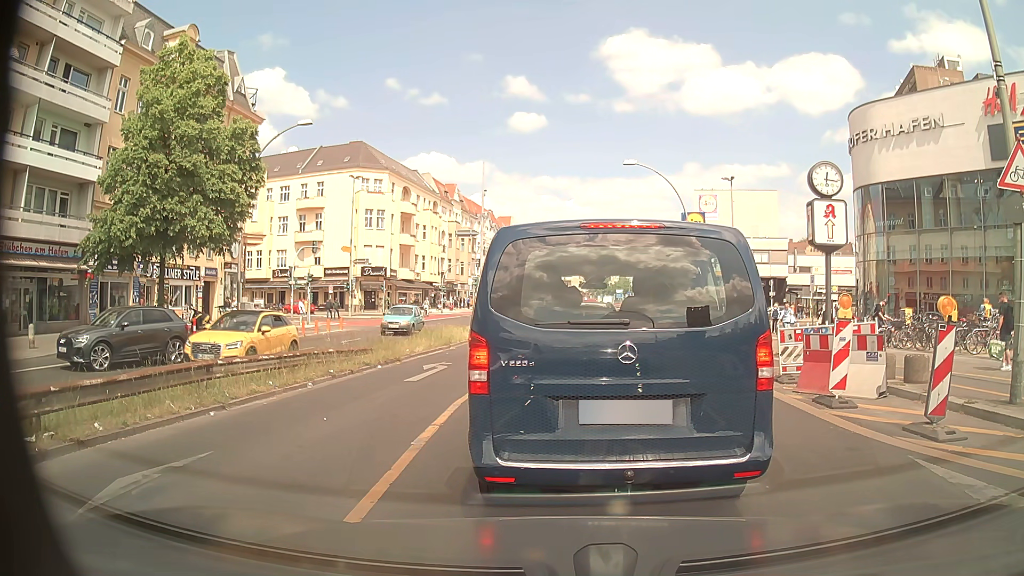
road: primary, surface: asphalt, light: Day
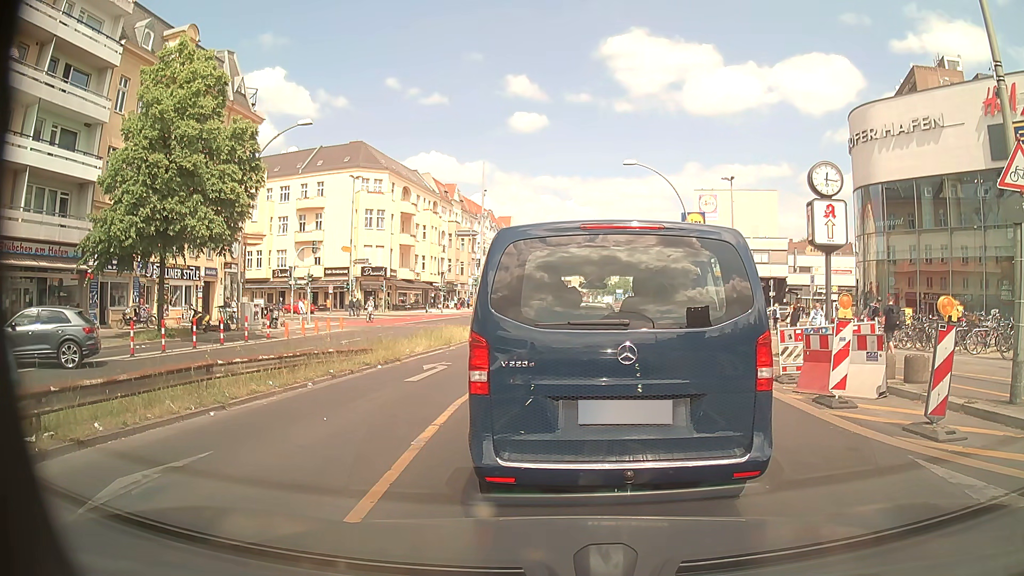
(0.0, 0.0) m; 0°
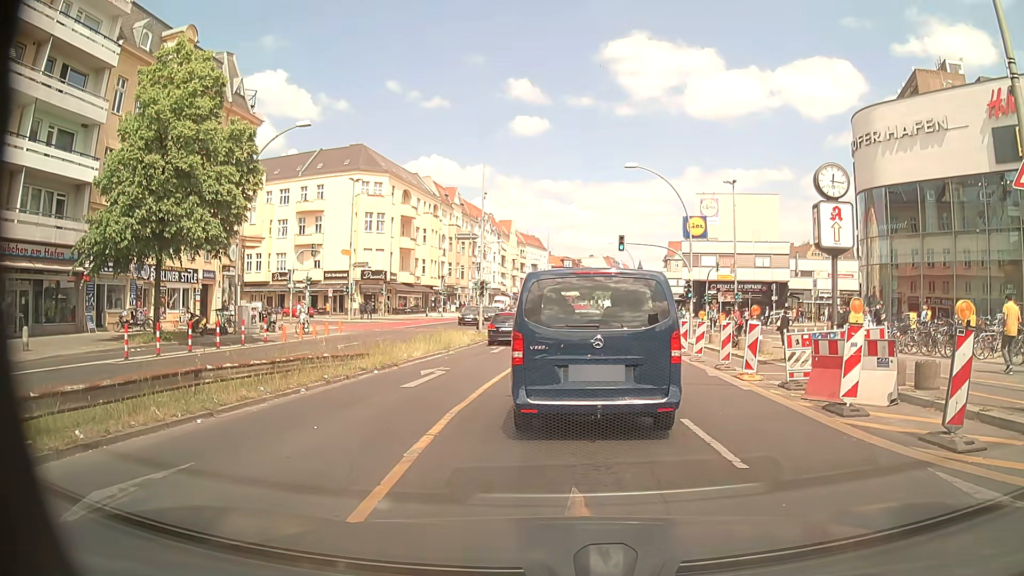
(0.0, +0.4) m; 0°
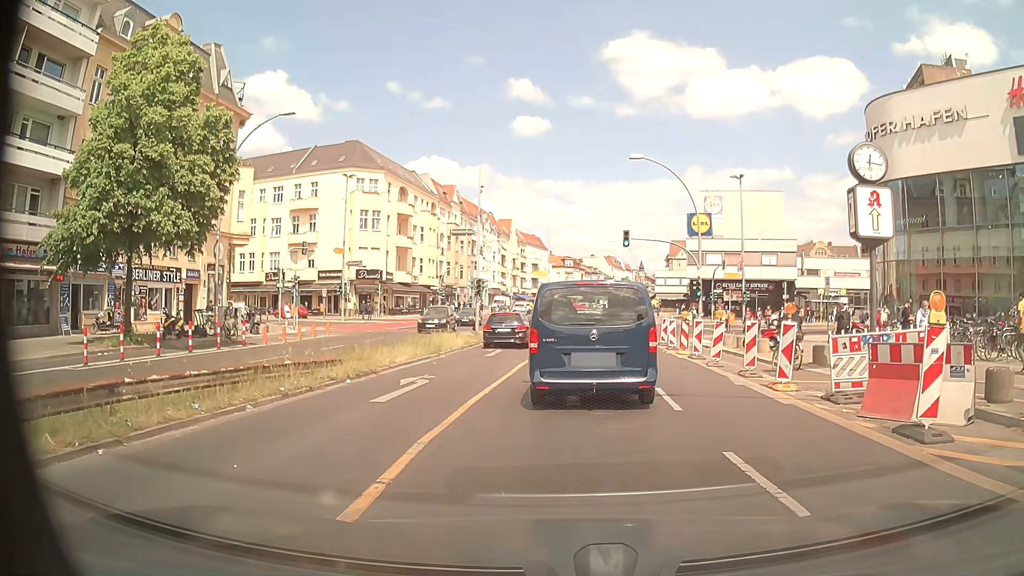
(0.0, +2.5) m; -1°
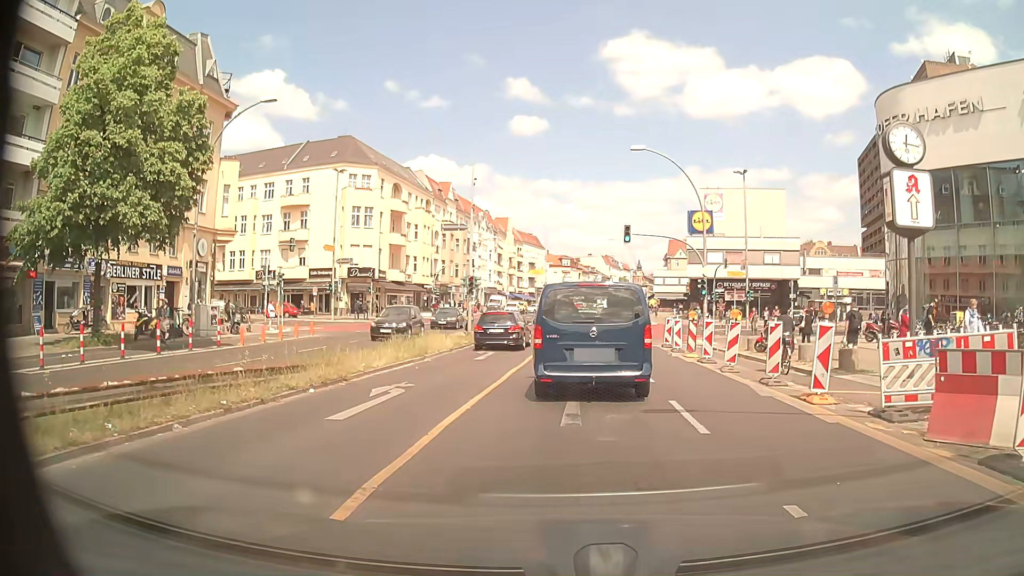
(0.0, +2.1) m; +2°
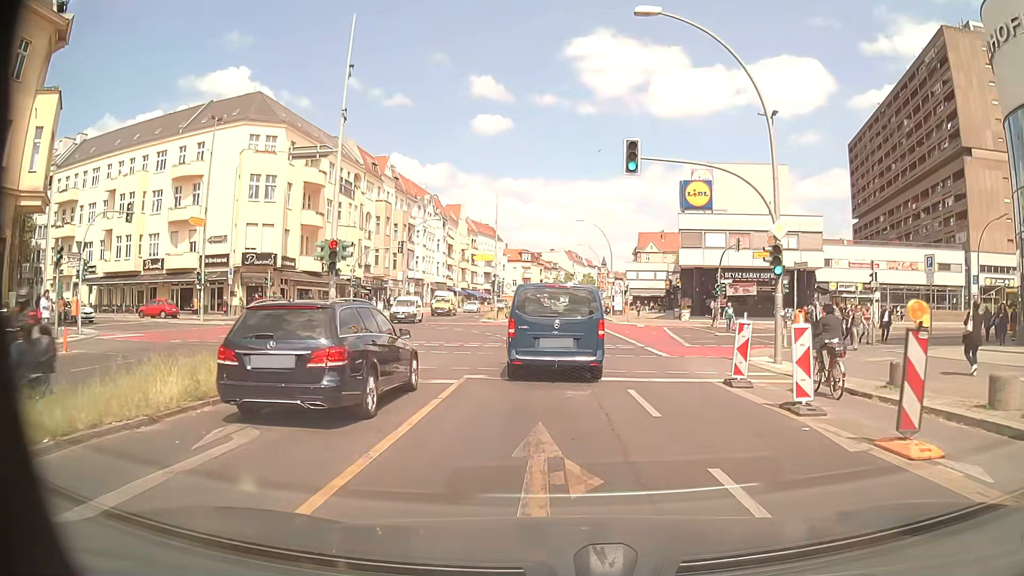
(+0.3, +17.3) m; +2°
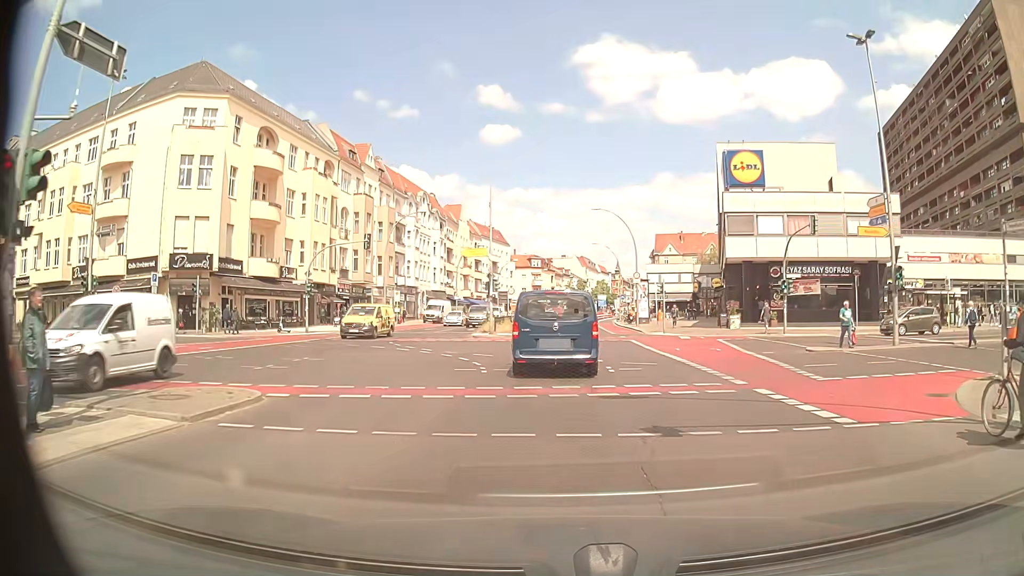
(-0.1, +12.9) m; -2°
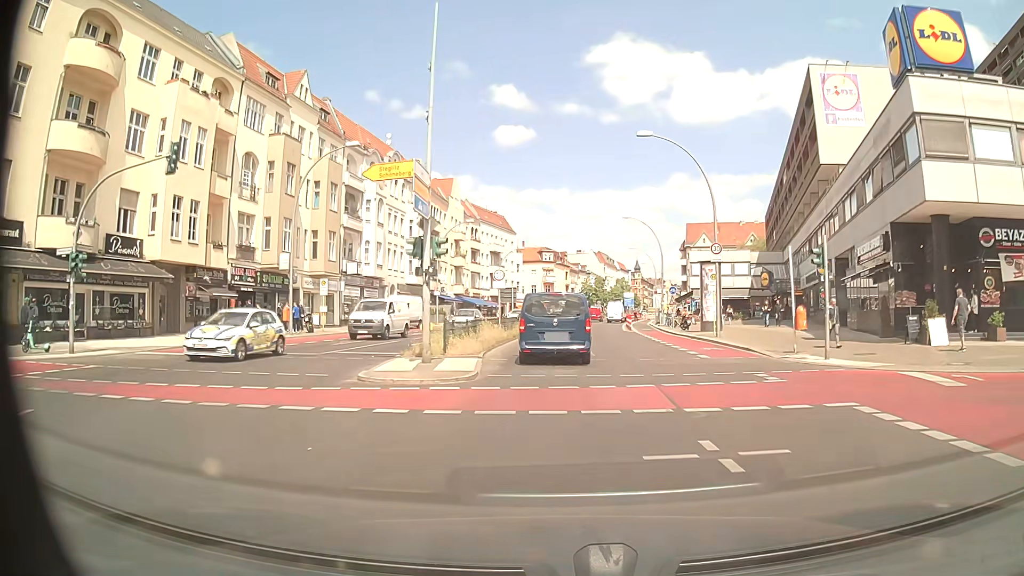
(-0.2, +24.8) m; 0°
(0, +10) (0, +20) (0, +30) (0, +40) (0, +50) (+1, +60) (+2, +70) (+3, +80) (+4, +90) (+6, +100) m
